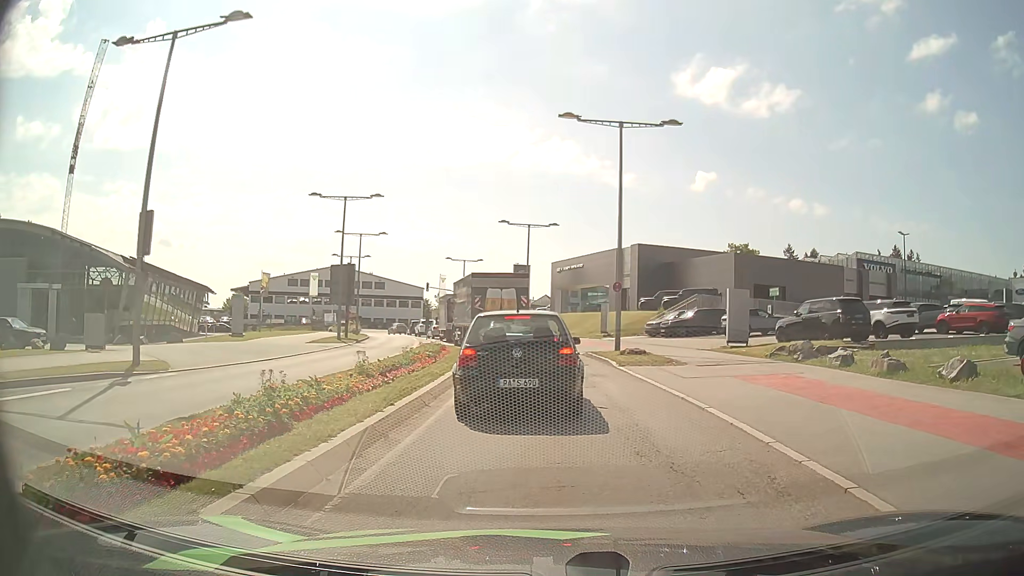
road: secondary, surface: asphalt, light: Day
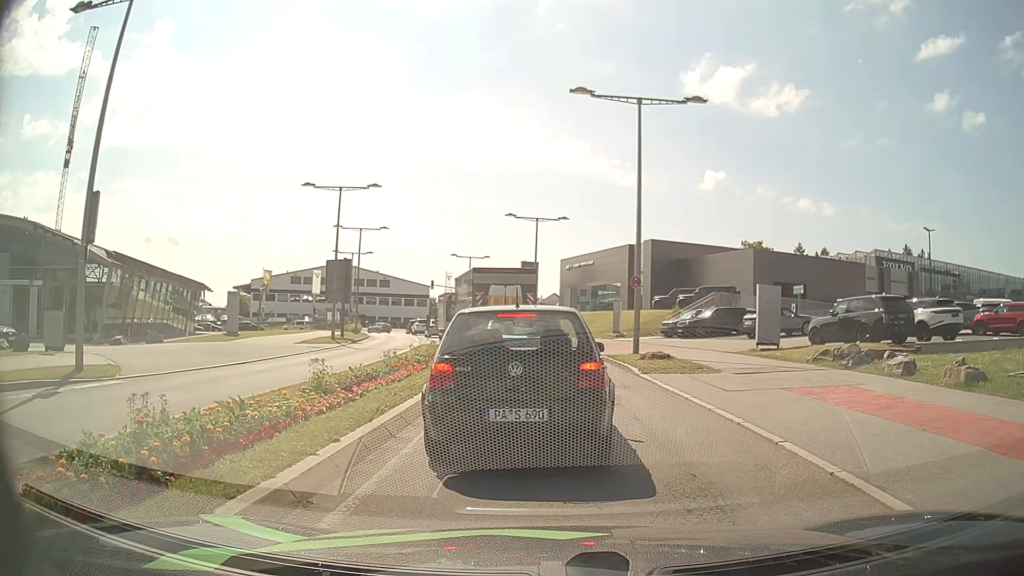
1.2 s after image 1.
(0.0, +2.8) m; +1°
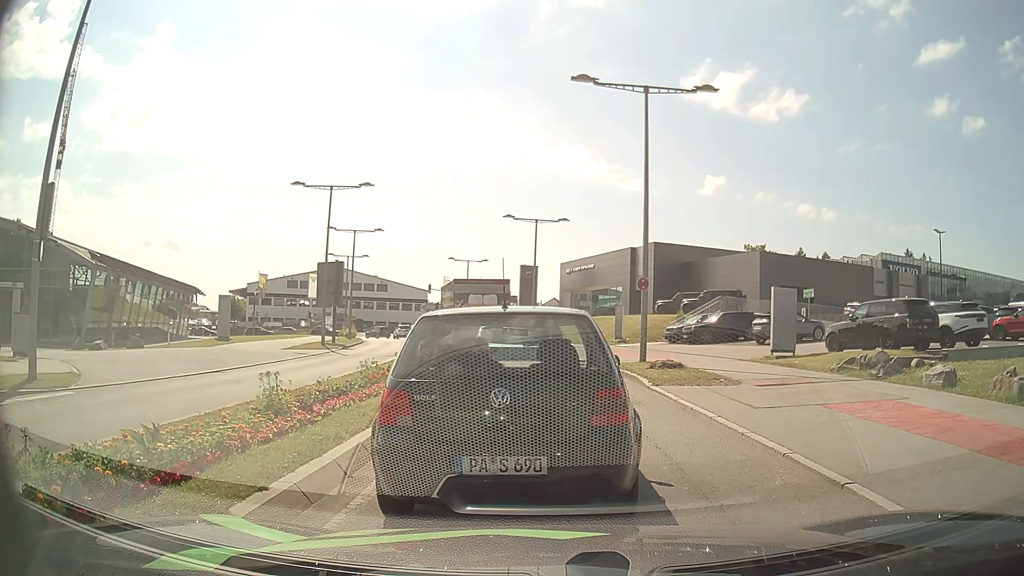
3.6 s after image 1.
(-0.1, +1.7) m; -2°
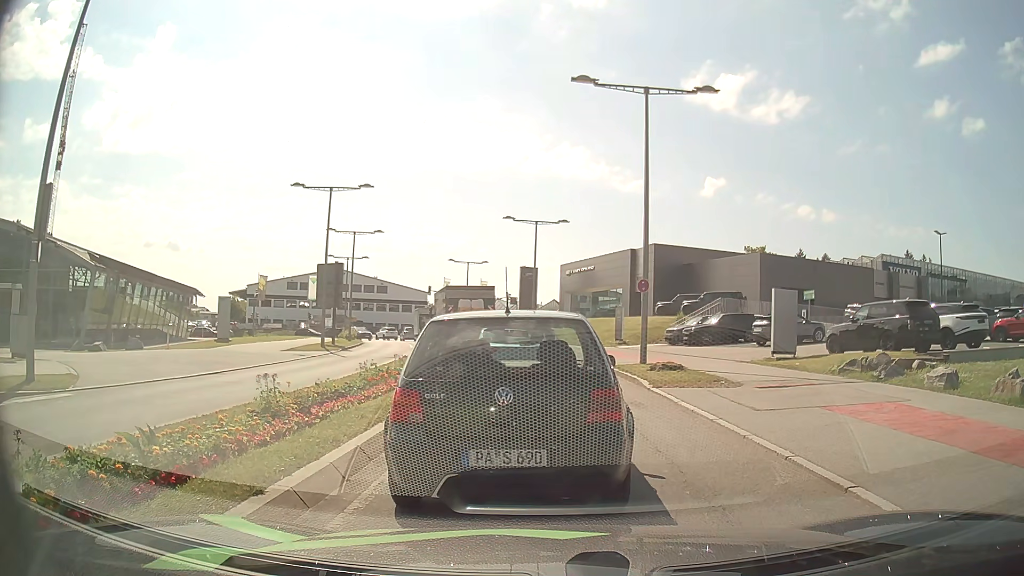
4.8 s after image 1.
(0.0, +0.1) m; 0°
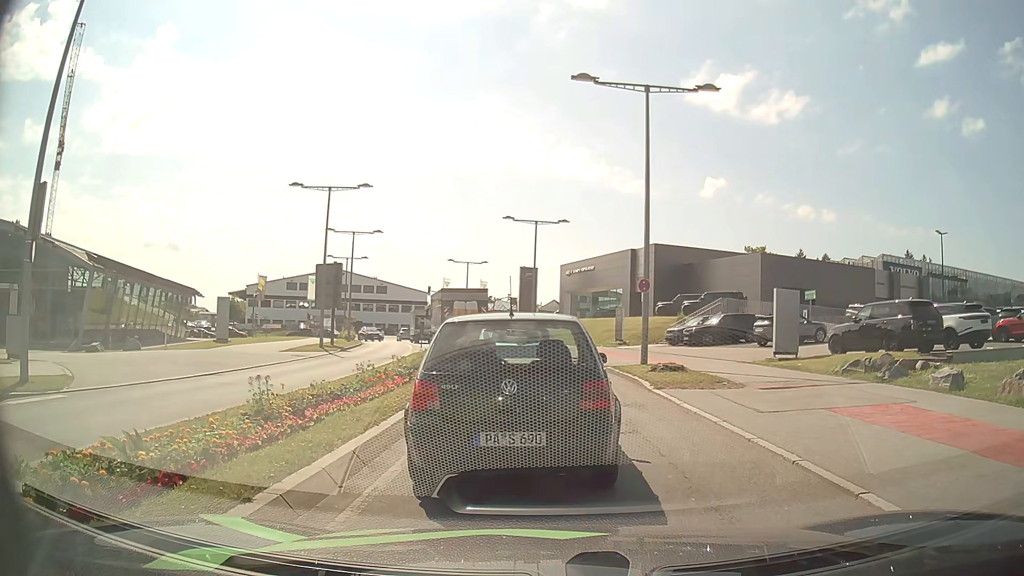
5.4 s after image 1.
(0.0, +0.2) m; 0°
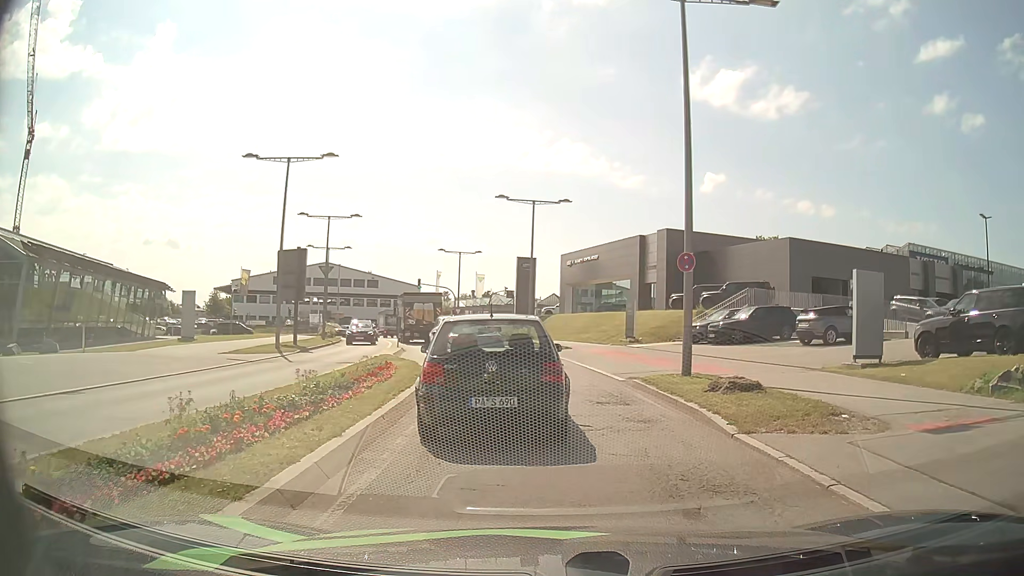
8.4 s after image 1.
(+0.2, +6.6) m; +3°
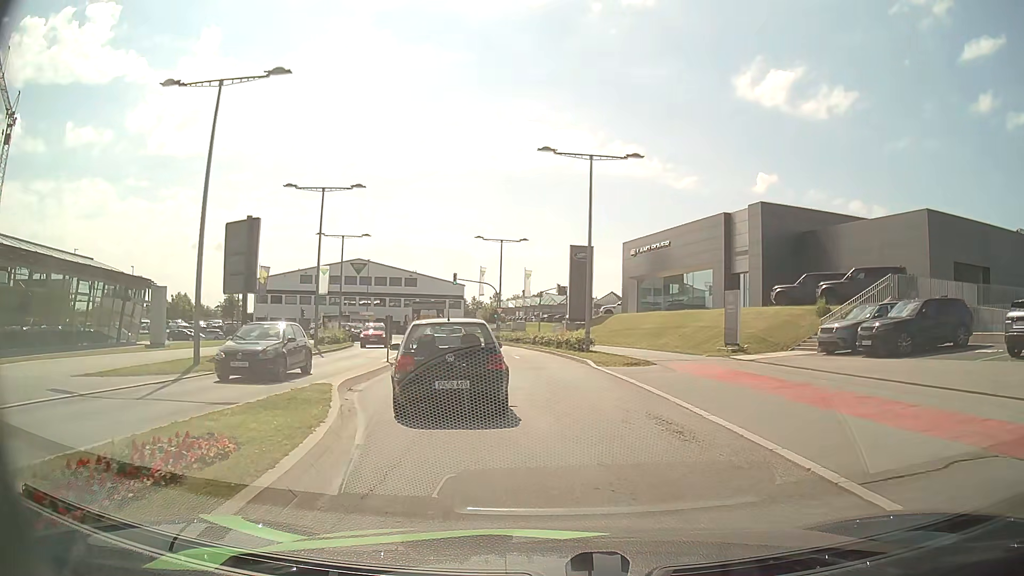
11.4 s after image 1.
(-0.5, +12.2) m; -6°
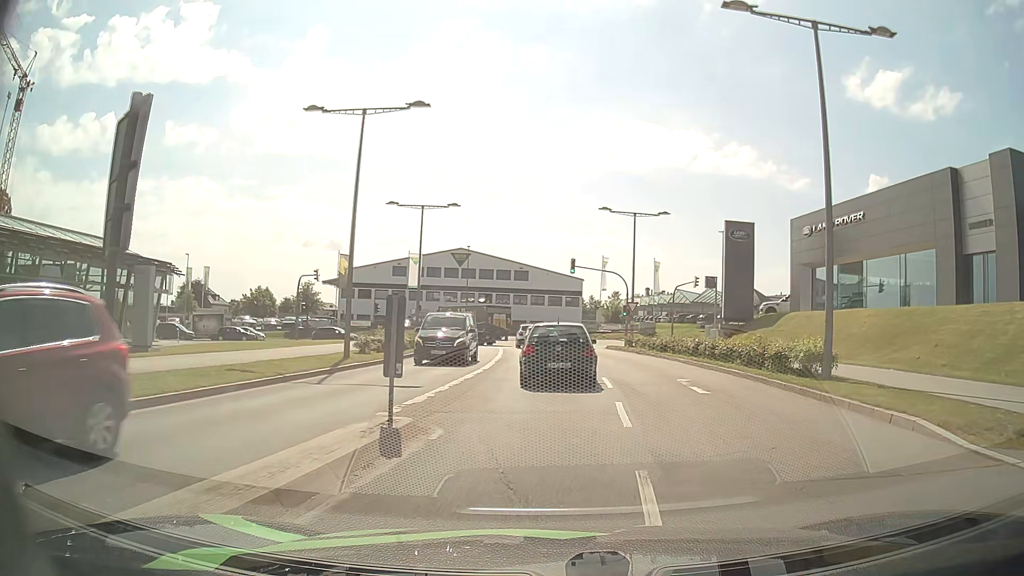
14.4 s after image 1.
(-1.7, +14.7) m; -10°
(0, +10) (0, +20) (0, +30) (0, +40) (-1, +50) (-4, +60) (-10, +67) (-19, +71) (-29, +71) (-39, +71) m
